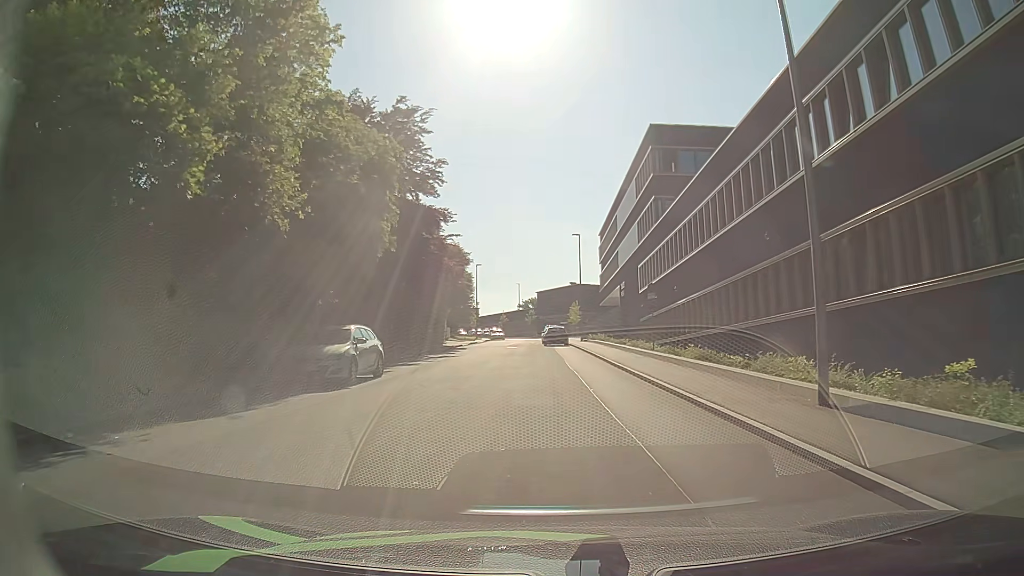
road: residential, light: Day
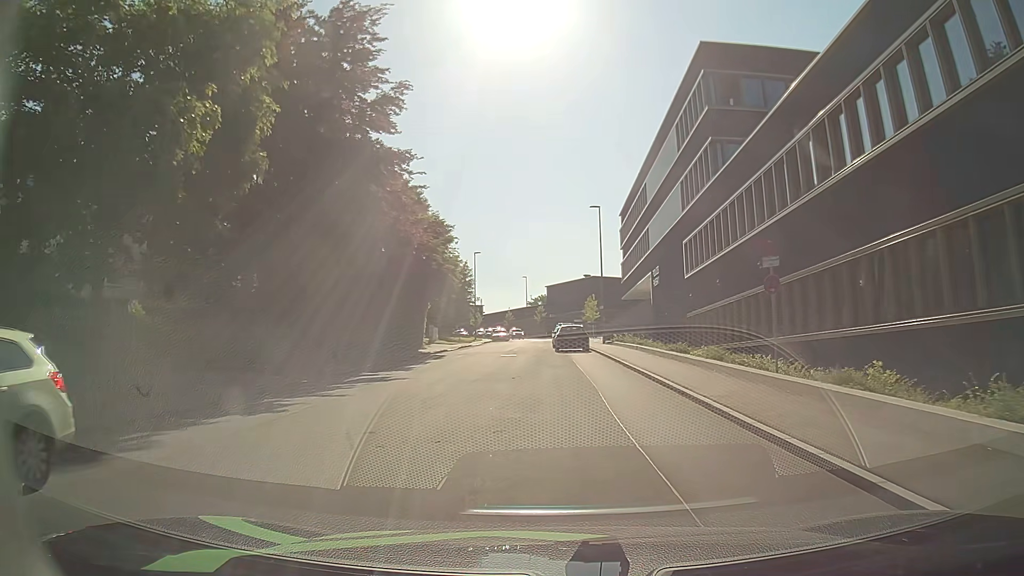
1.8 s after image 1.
(+0.1, +14.5) m; +1°
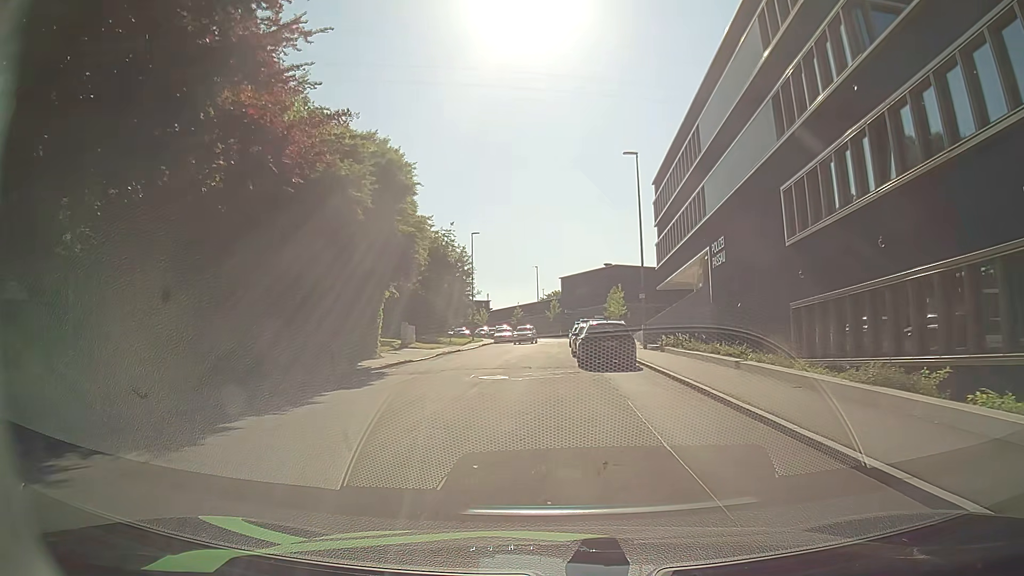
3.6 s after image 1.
(-0.3, +15.3) m; -2°
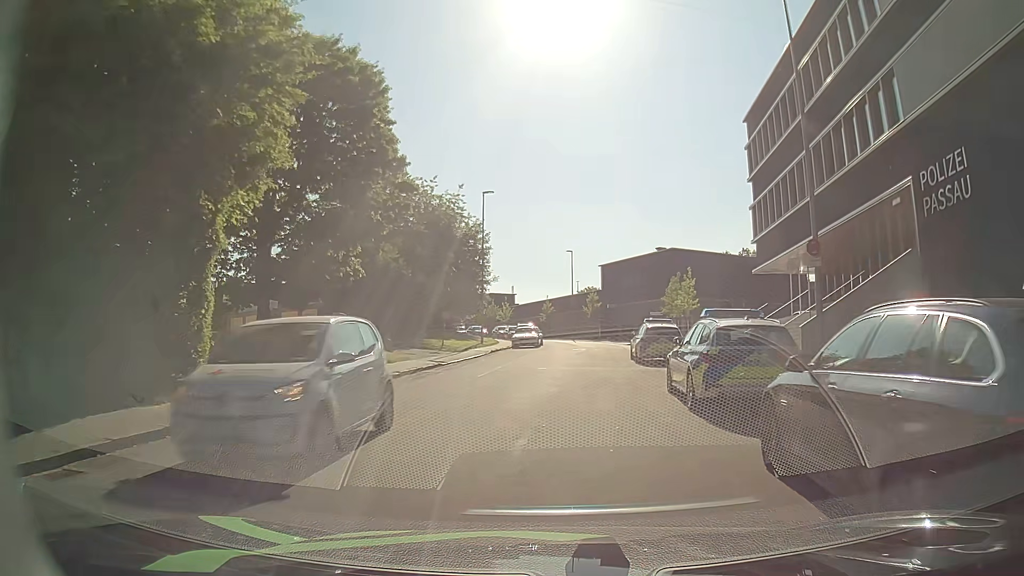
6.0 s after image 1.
(-0.6, +18.9) m; -2°
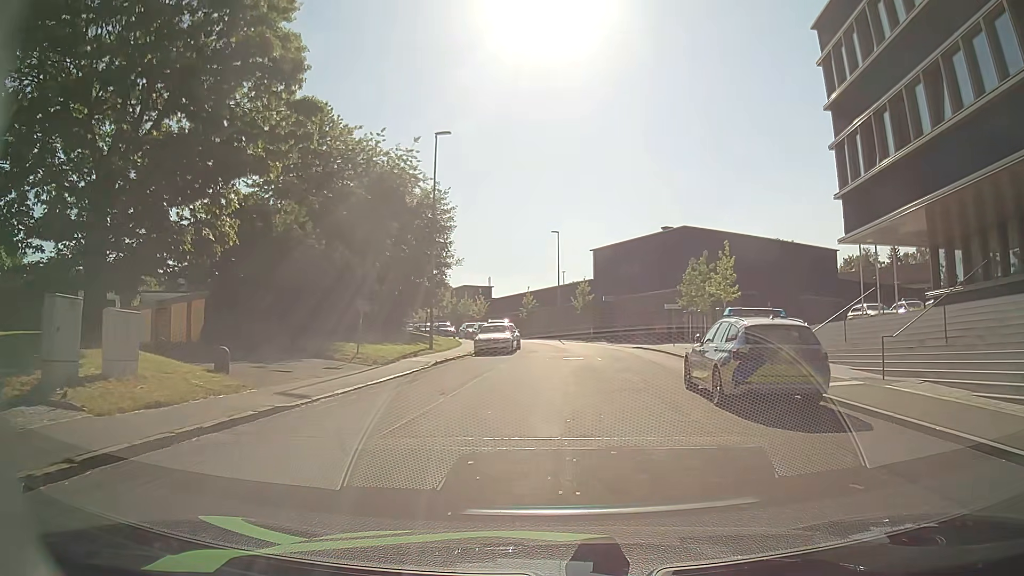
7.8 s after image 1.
(-0.1, +13.8) m; +1°
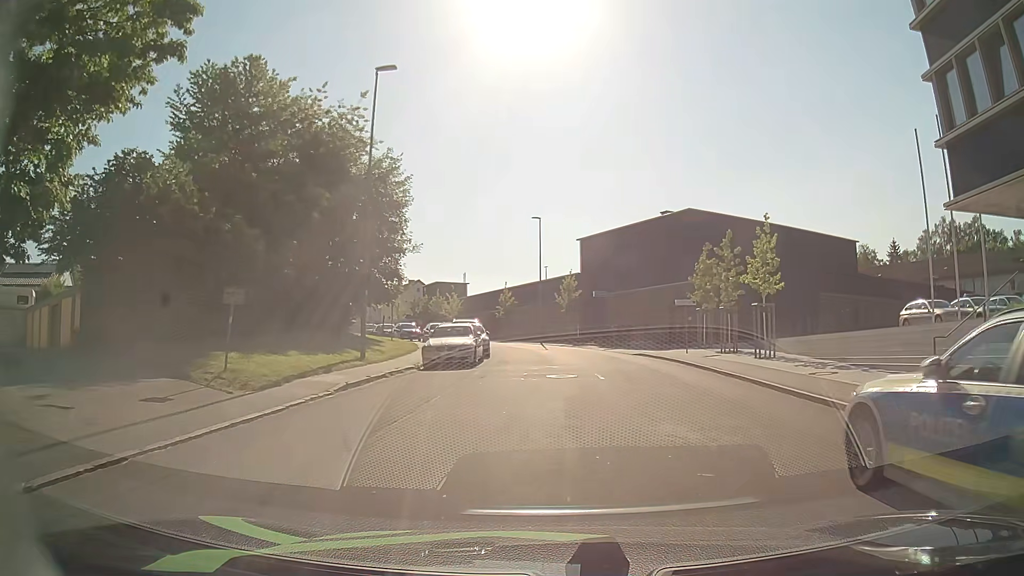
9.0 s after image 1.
(+0.1, +8.7) m; +1°
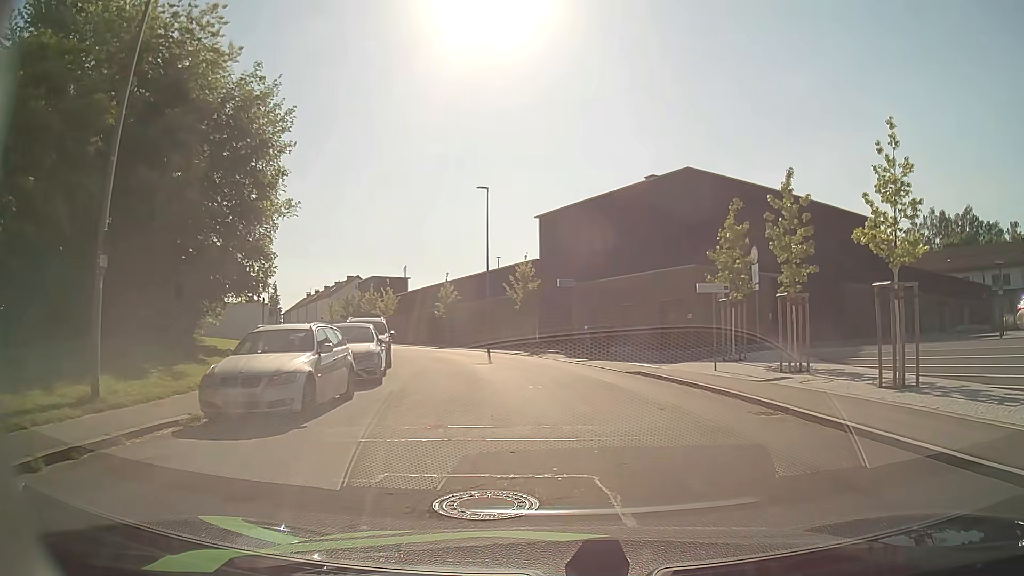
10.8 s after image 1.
(+0.4, +12.4) m; +4°
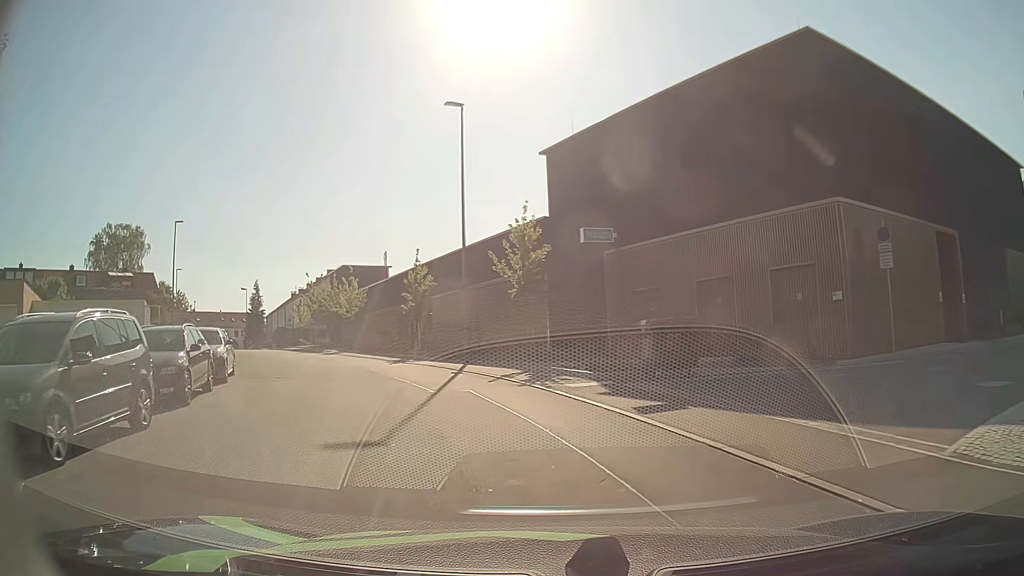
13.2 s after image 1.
(0.0, +16.7) m; -2°
(-1, +10) (-3, +20) (-8, +29) (-13, +37) (-18, +46) (-24, +54) (-29, +62) (-34, +71) (-40, +79) (-45, +88) m
